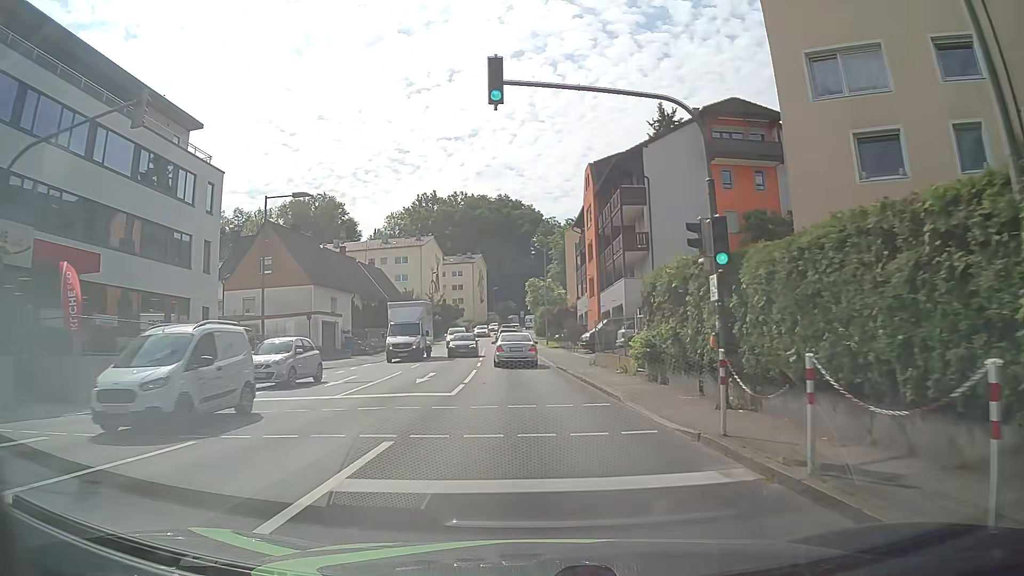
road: tertiary_link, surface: asphalt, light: Day
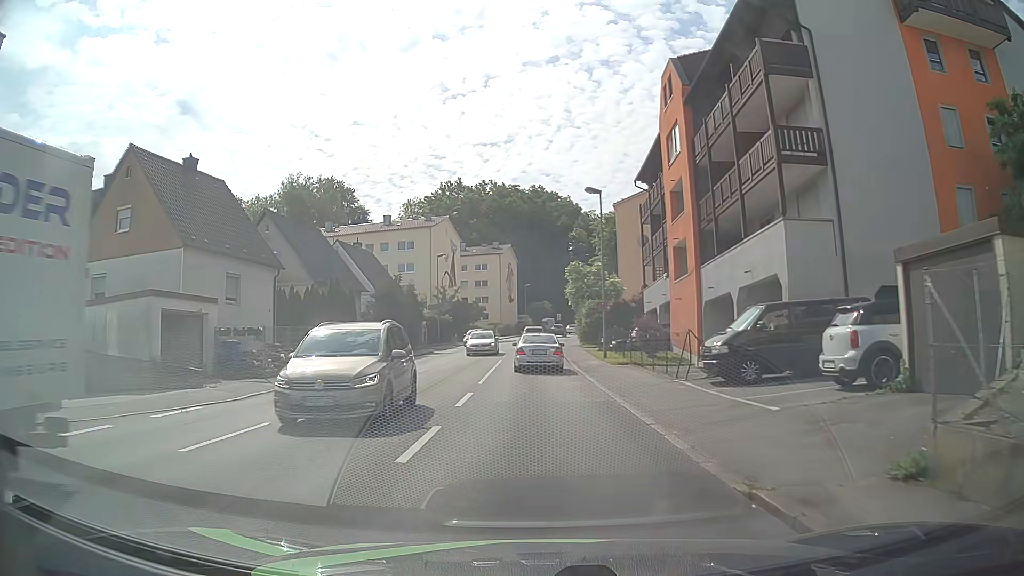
(-0.6, +22.0) m; -3°
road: tertiary
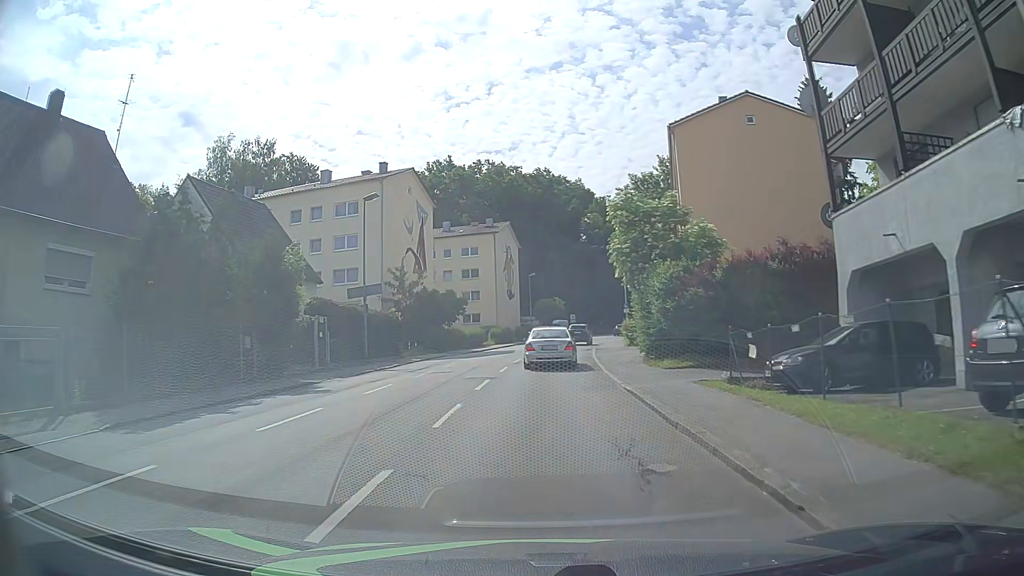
(-0.3, +28.1) m; 0°
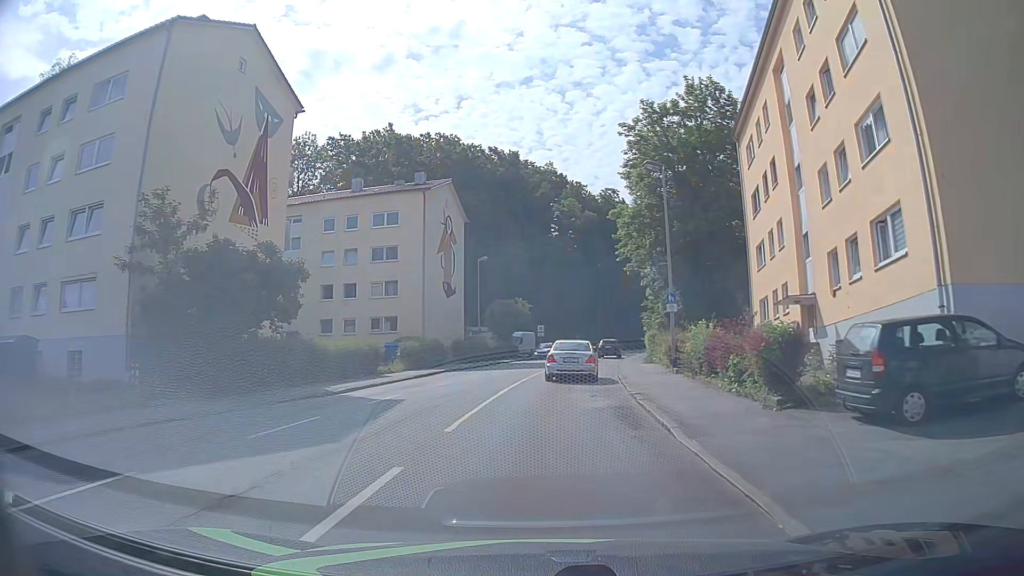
(+0.2, +30.1) m; +2°
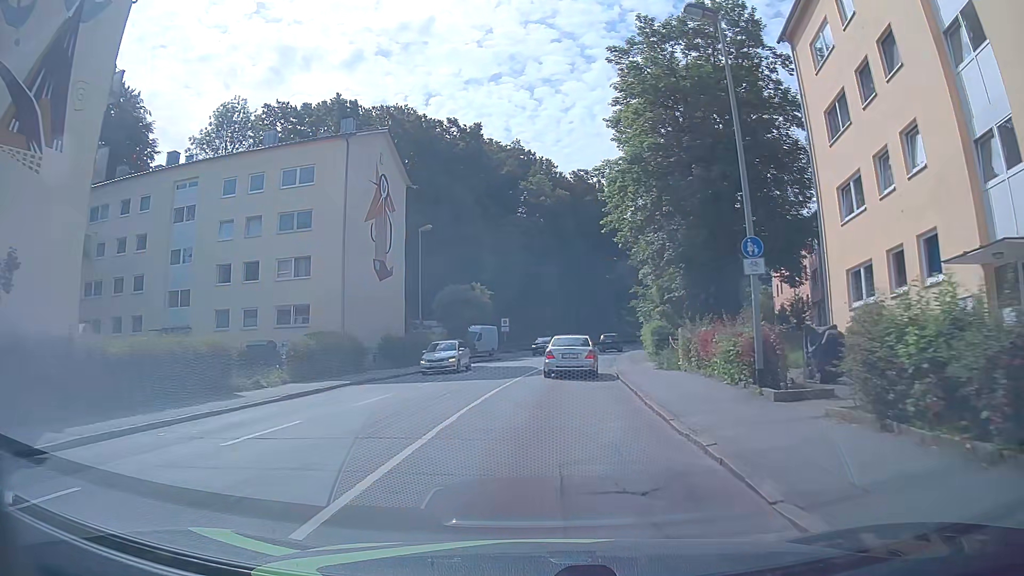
(+0.3, +13.3) m; +3°
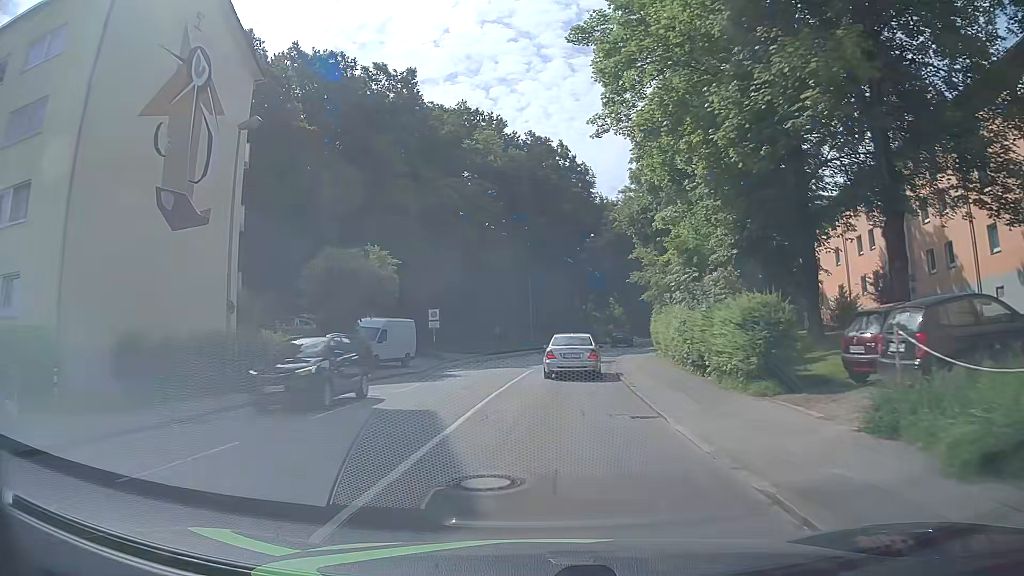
(+0.8, +20.7) m; +5°
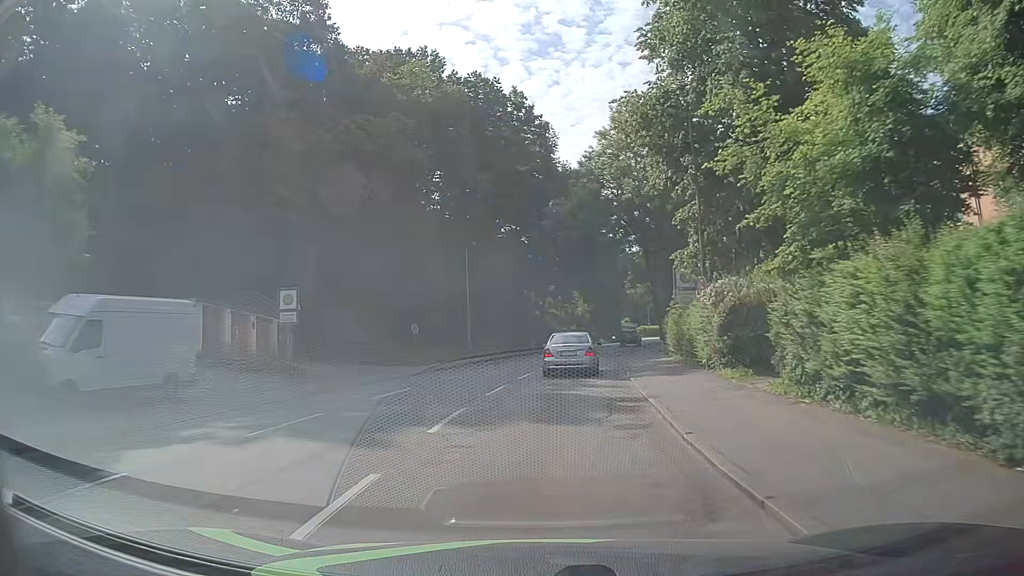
(+0.5, +20.6) m; +2°
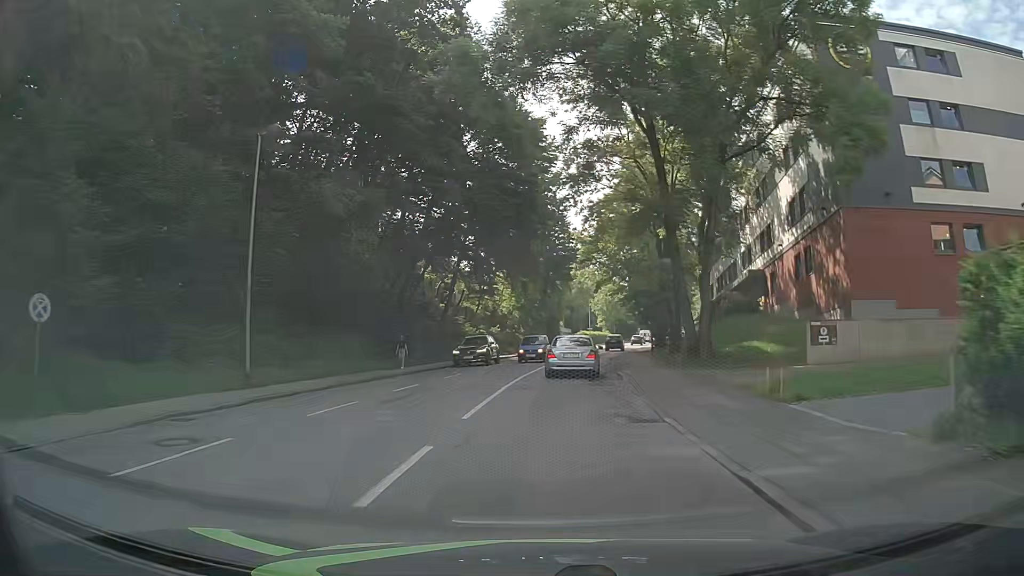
(+1.8, +28.0) m; +7°
(0, +10) (+1, +20) (+2, +30) (+3, +40) (+5, +50) (+7, +60) (+8, +69) (+11, +79) (+13, +89) (+15, +99) m
